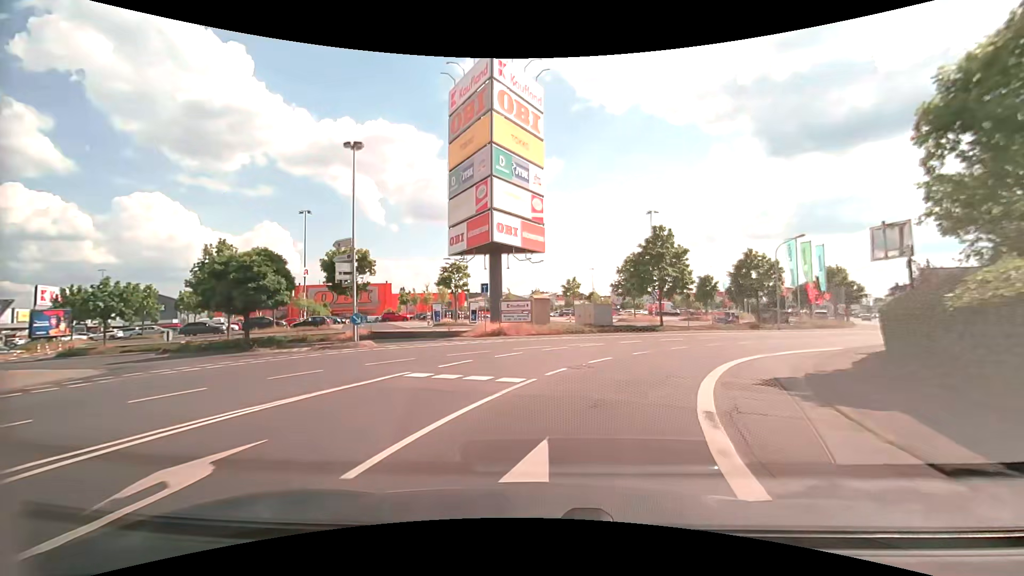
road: secondary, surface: asphalt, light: Day
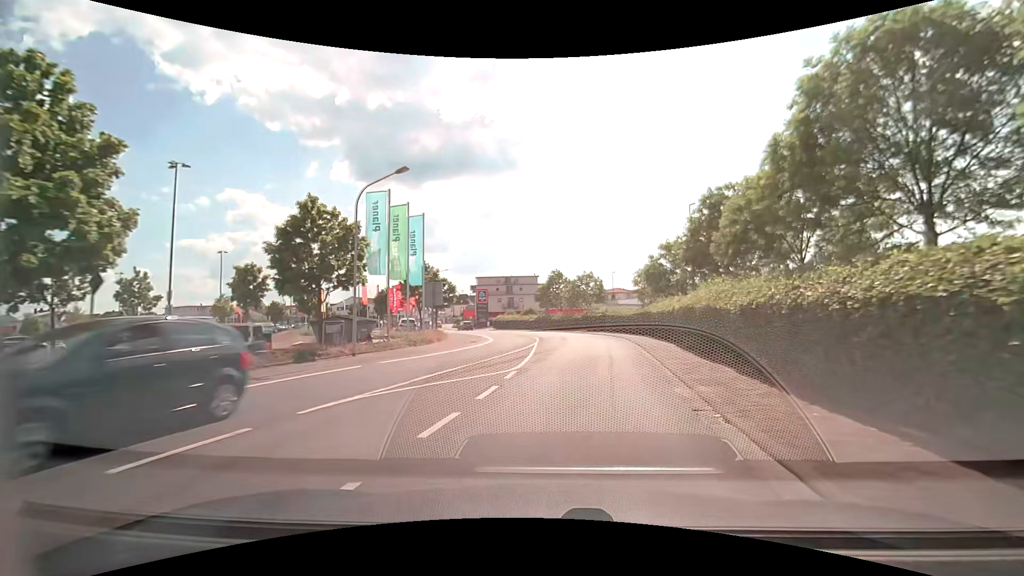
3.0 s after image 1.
(+9.0, +23.1) m; +45°
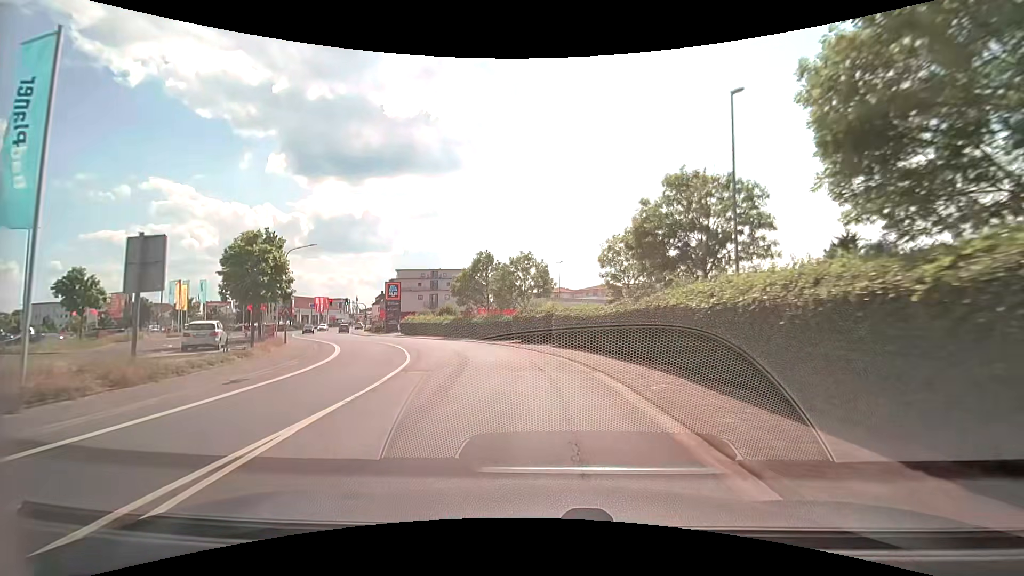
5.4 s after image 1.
(+1.9, +20.2) m; +7°
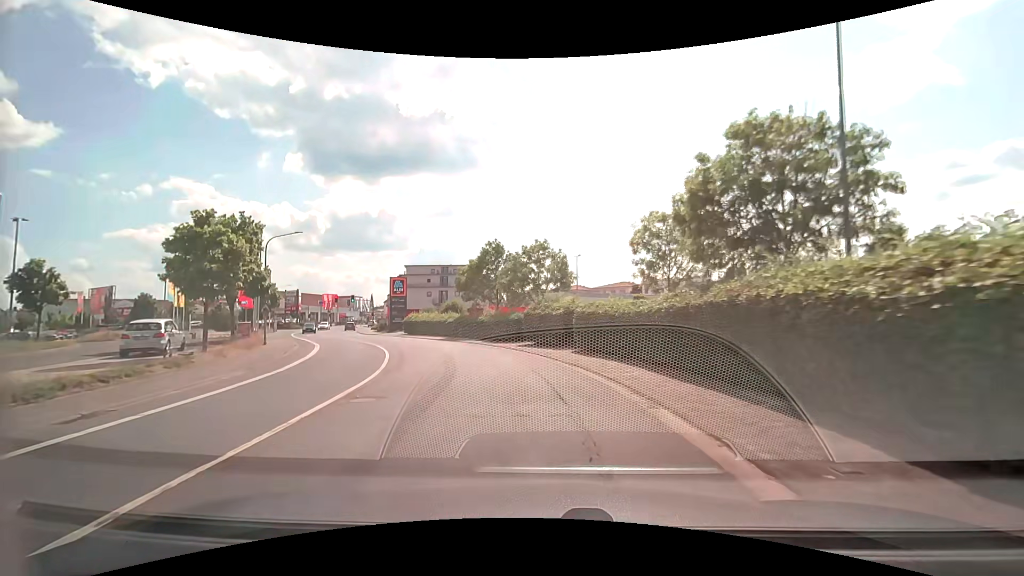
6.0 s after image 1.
(0.0, +5.2) m; -2°
(0, +10) (-2, +20) (-5, +29) (-9, +38) (-14, +47) (-19, +56) (-23, +65) (-28, +74) (-32, +83) (-35, +93) m
